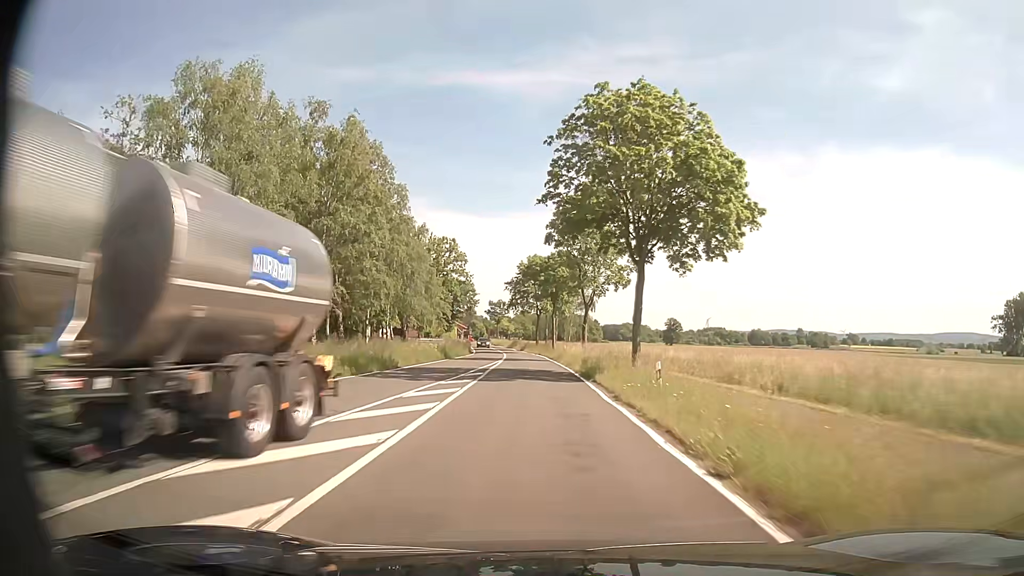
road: tertiary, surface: asphalt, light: Day
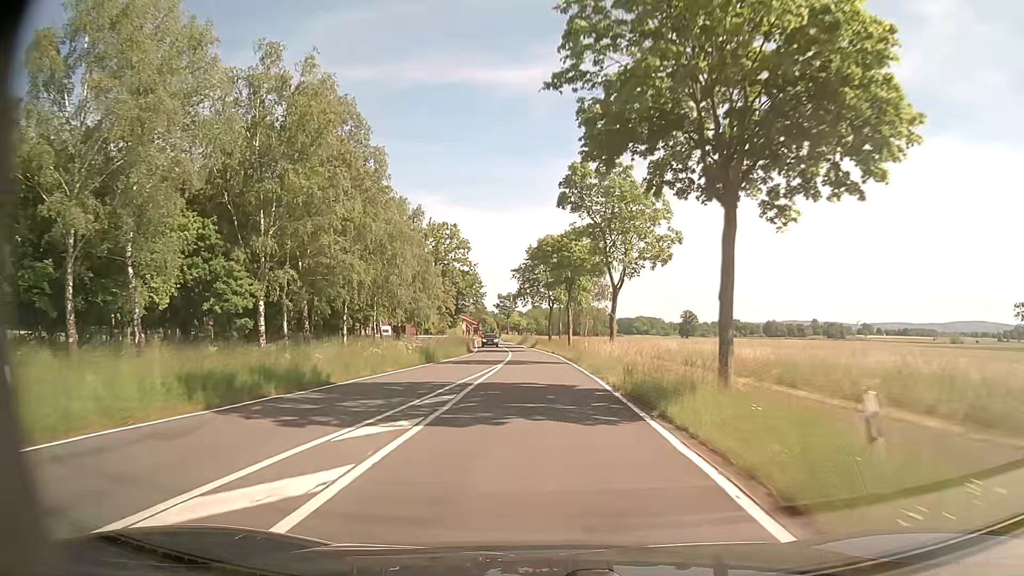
(-0.1, +10.8) m; 0°
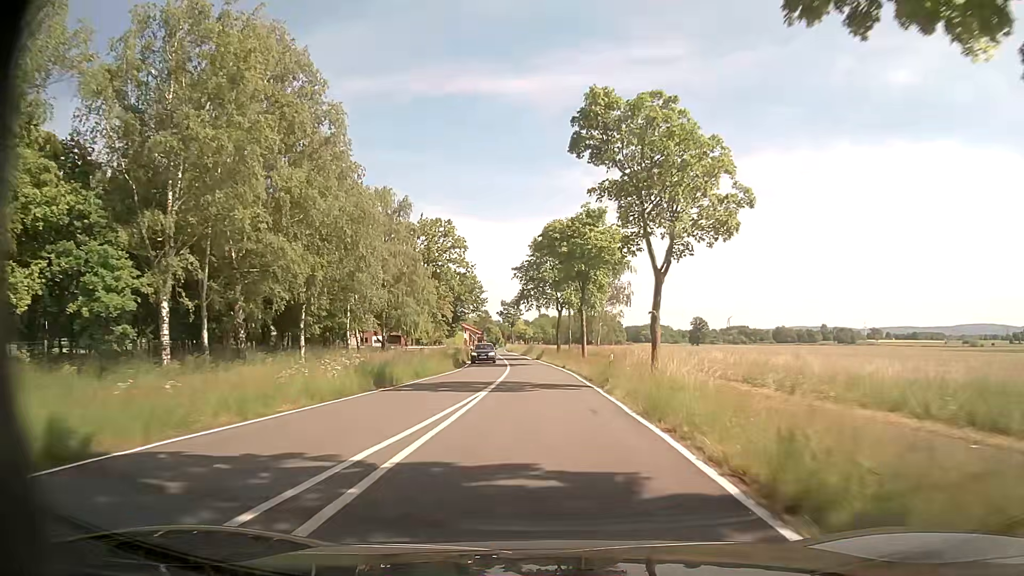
(-0.2, +10.8) m; -2°
(0, +10) (0, +20) (0, +30) (-1, +40) (-1, +50) (-2, +60) (-3, +70) (-4, +80) (-5, +90) (-6, +100) m
